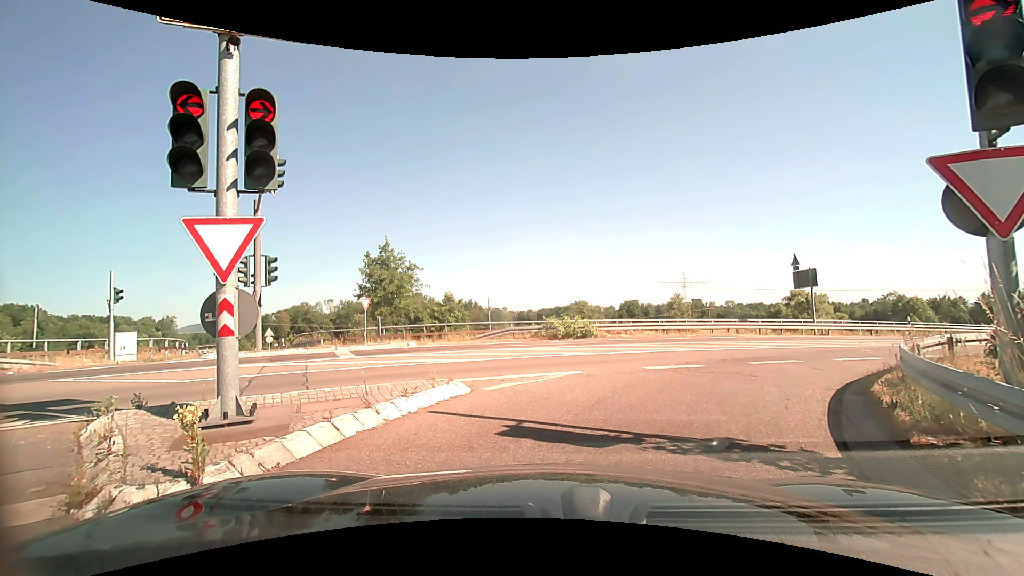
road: trunk_link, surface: asphalt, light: Day
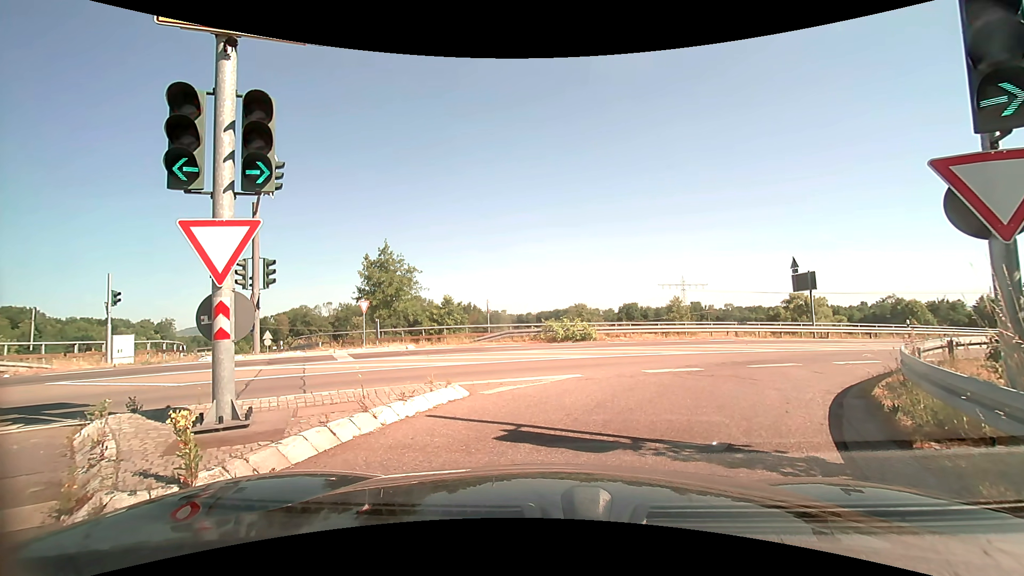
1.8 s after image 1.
(0.0, 0.0) m; 0°
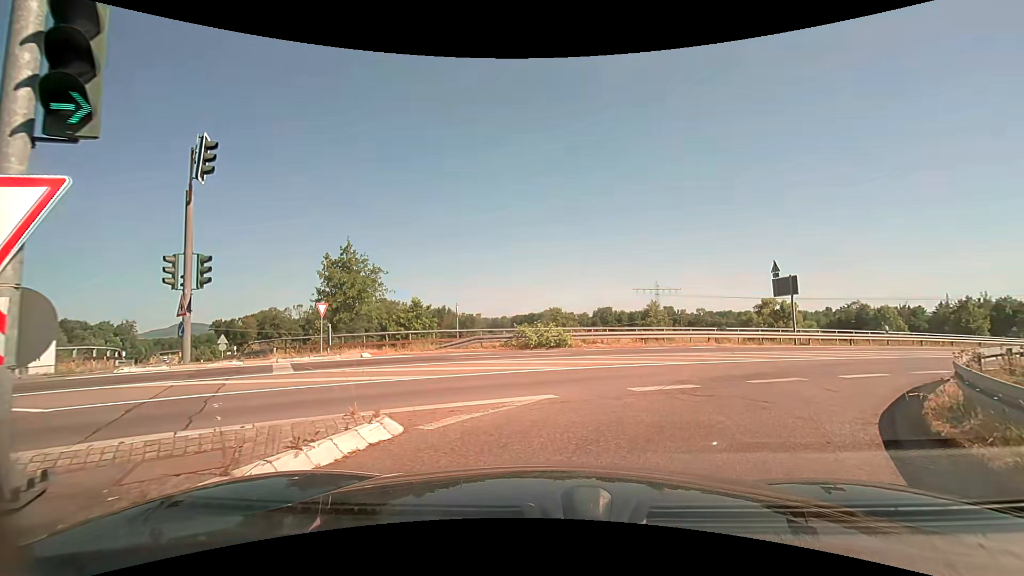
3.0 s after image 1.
(+0.1, +2.2) m; +5°
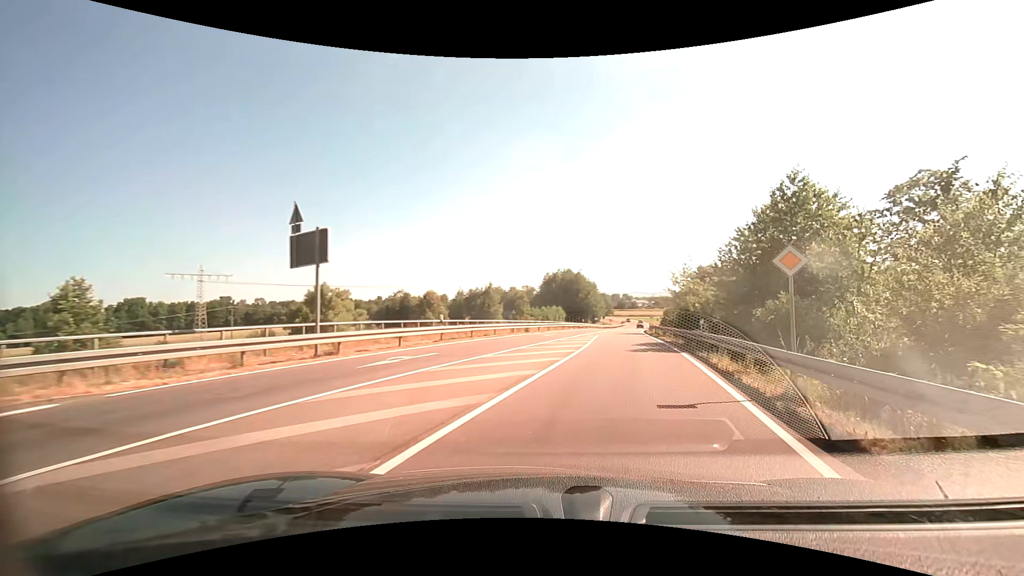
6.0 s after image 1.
(+7.0, +16.2) m; +46°
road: secondary
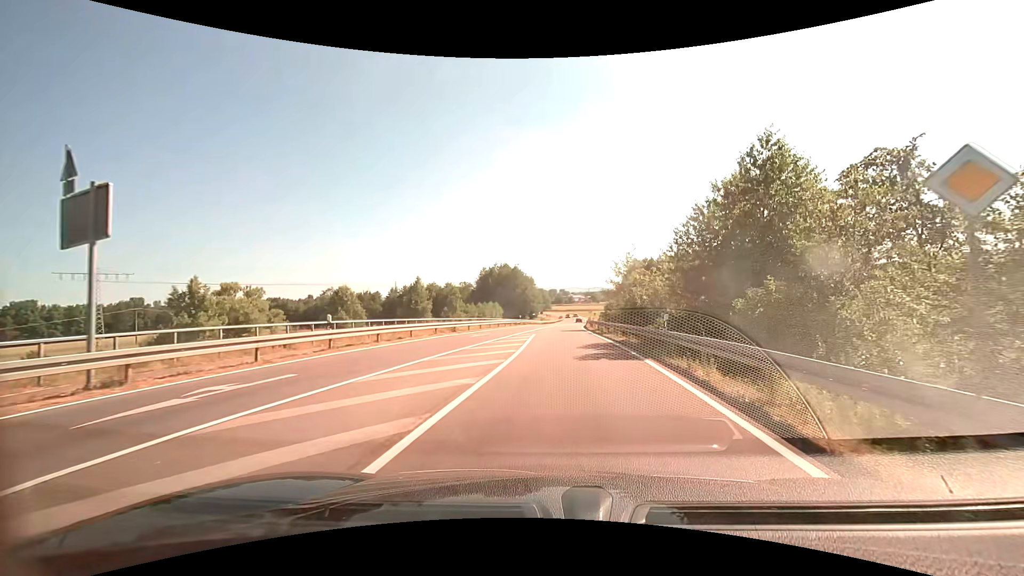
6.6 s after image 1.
(+0.4, +5.6) m; +7°
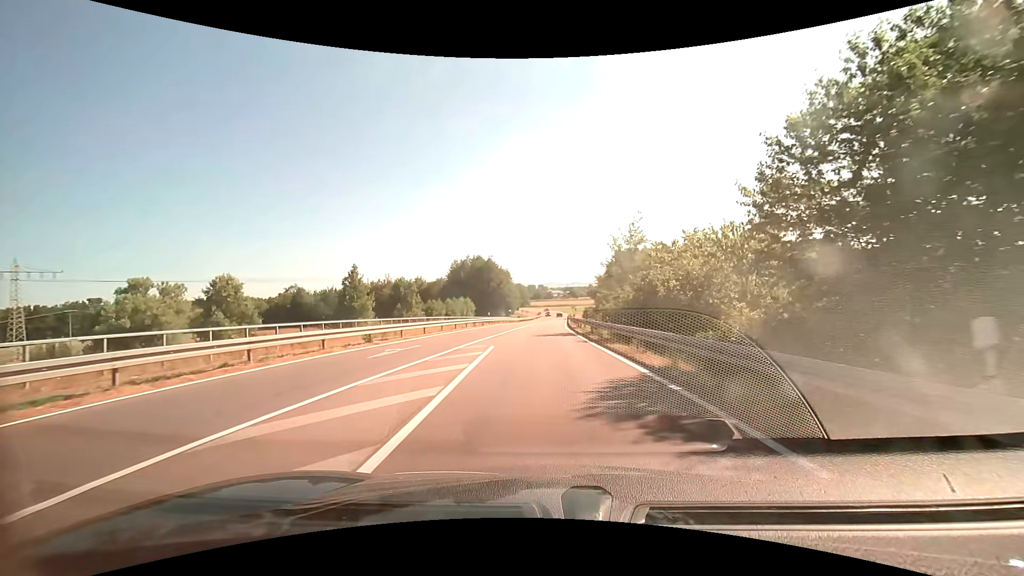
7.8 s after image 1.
(+0.4, +12.6) m; +2°
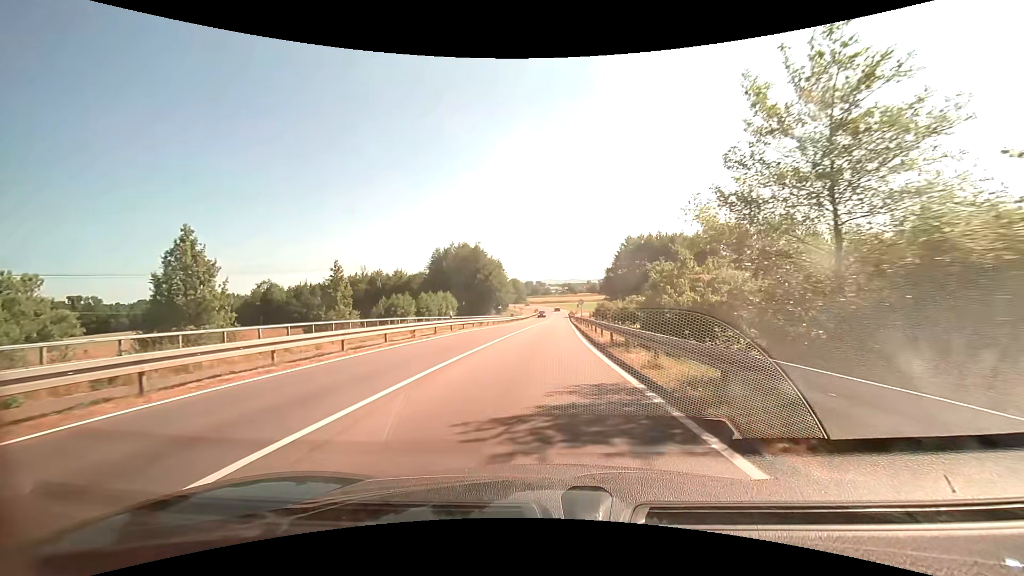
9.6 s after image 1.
(0.0, +20.8) m; 0°
